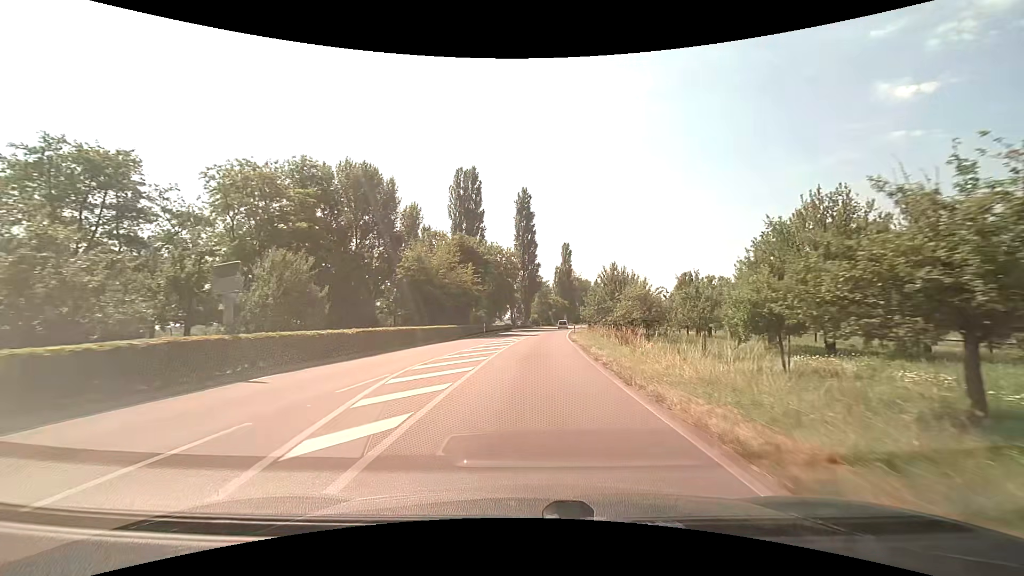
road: secondary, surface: asphalt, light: Day
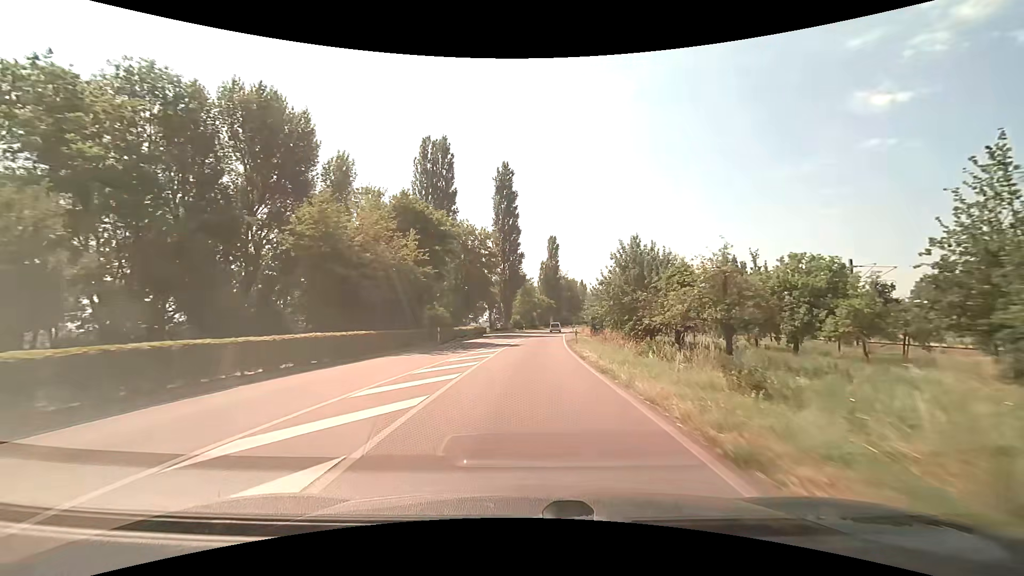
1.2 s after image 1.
(+0.3, +17.9) m; +2°
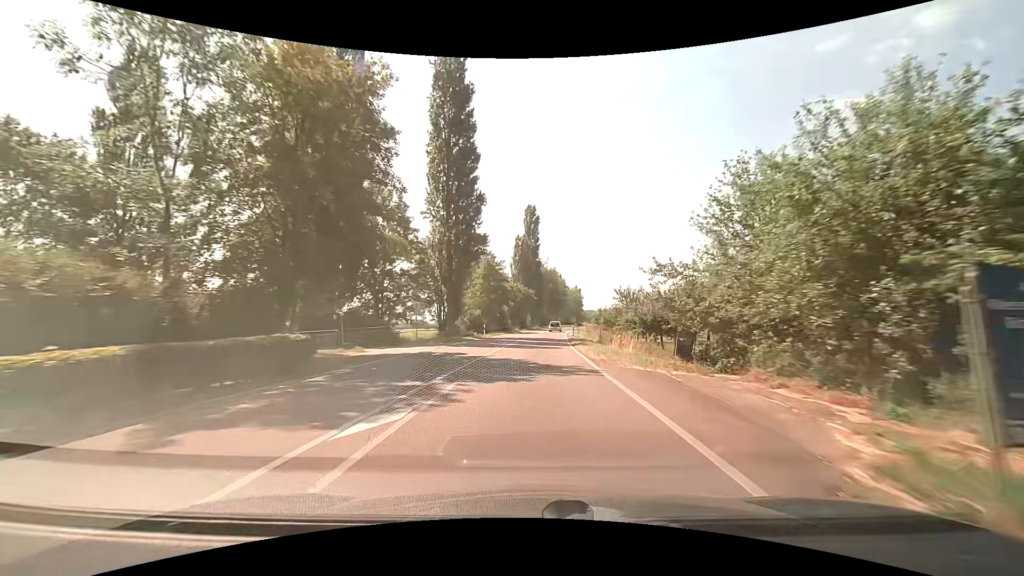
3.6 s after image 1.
(+0.9, +37.4) m; +3°
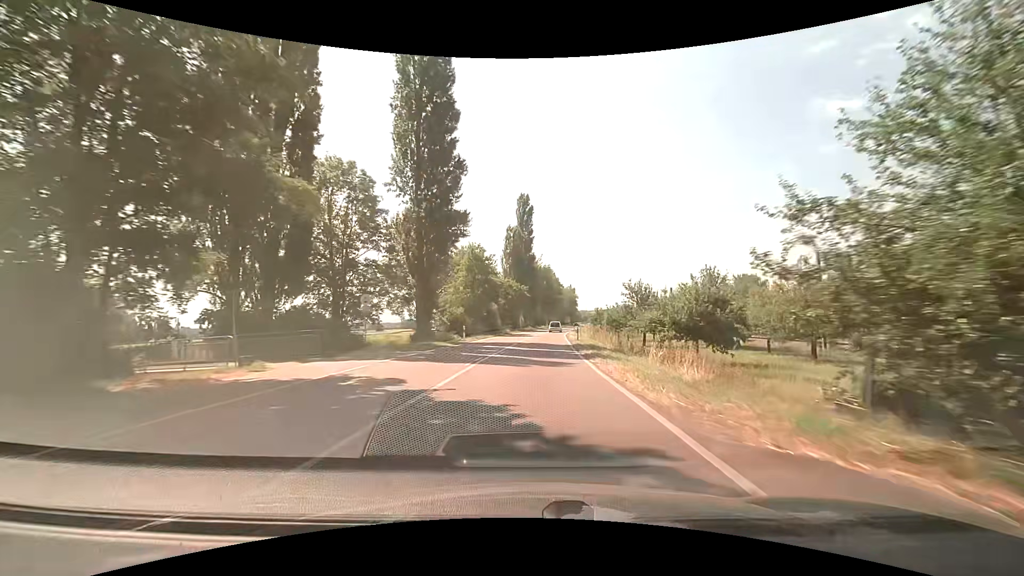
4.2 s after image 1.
(+0.1, +9.6) m; +1°
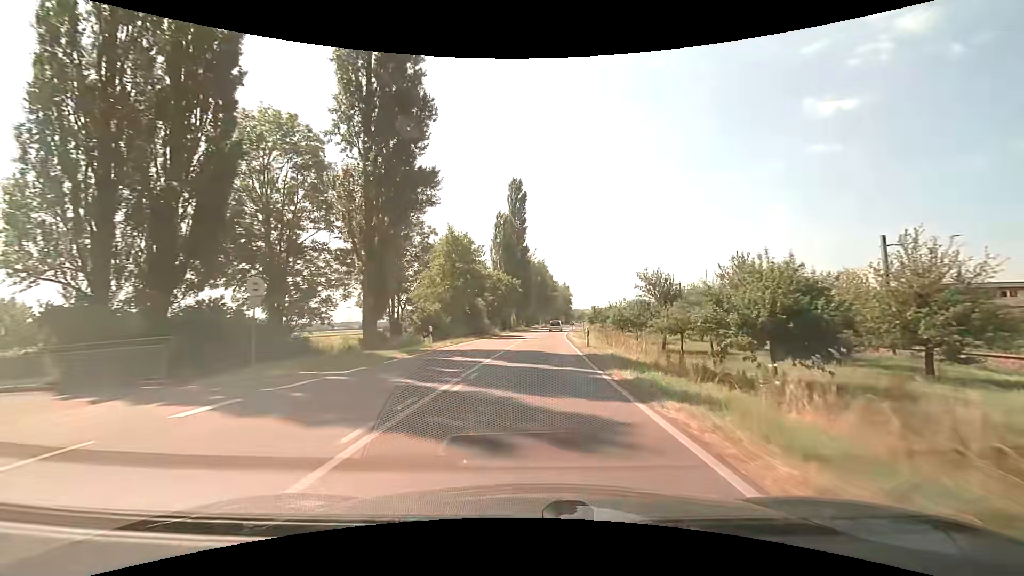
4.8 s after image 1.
(+0.1, +9.8) m; +1°
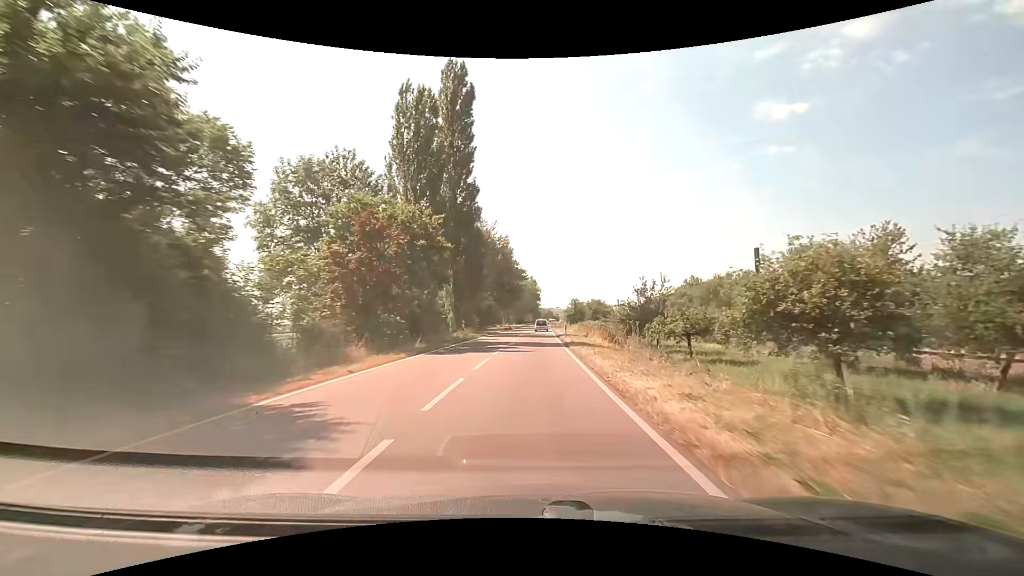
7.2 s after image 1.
(+1.3, +40.1) m; +4°
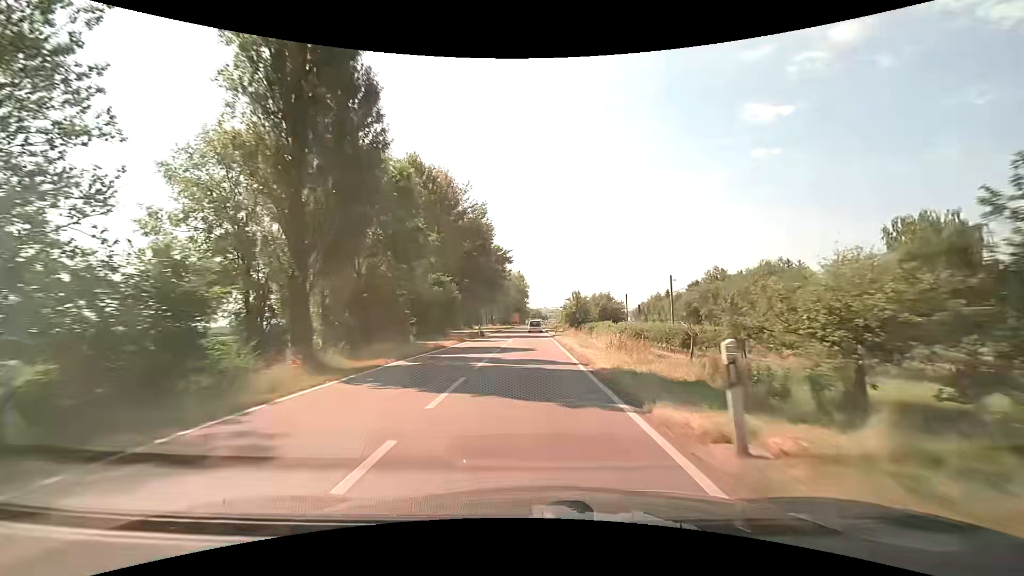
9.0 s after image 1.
(+0.4, +30.0) m; +1°
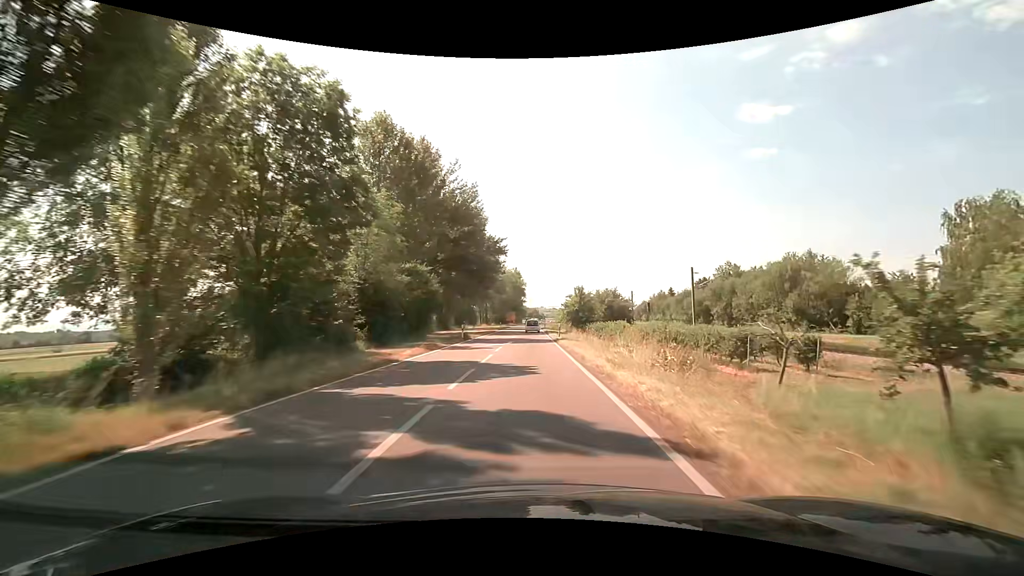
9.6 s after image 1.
(0.0, +9.8) m; 0°
(0, +10) (0, +20) (0, +30) (0, +40) (0, +50) (+1, +60) (+1, +70) (+1, +80) (+1, +90) (+1, +100) m
